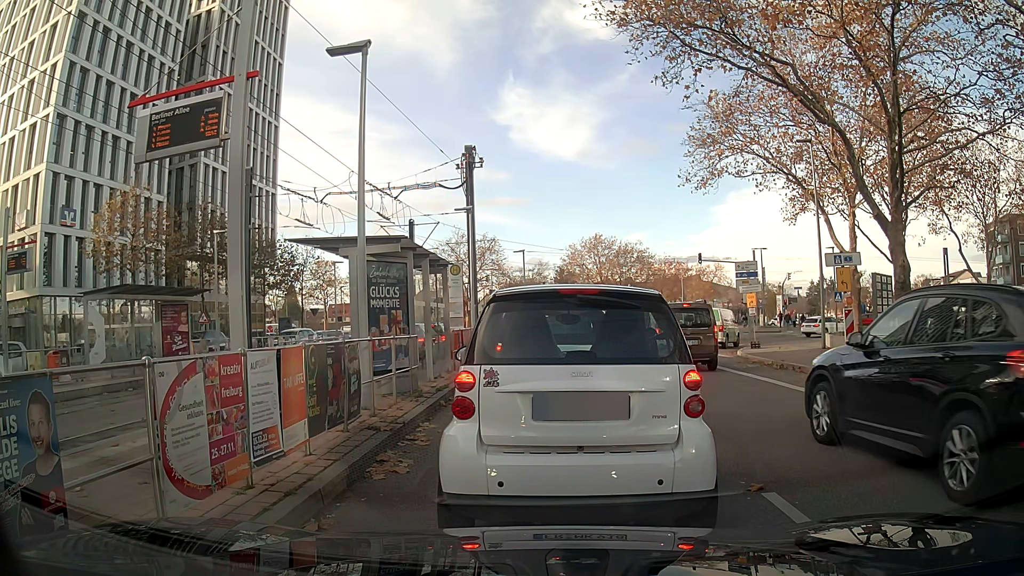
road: secondary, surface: asphalt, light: Day
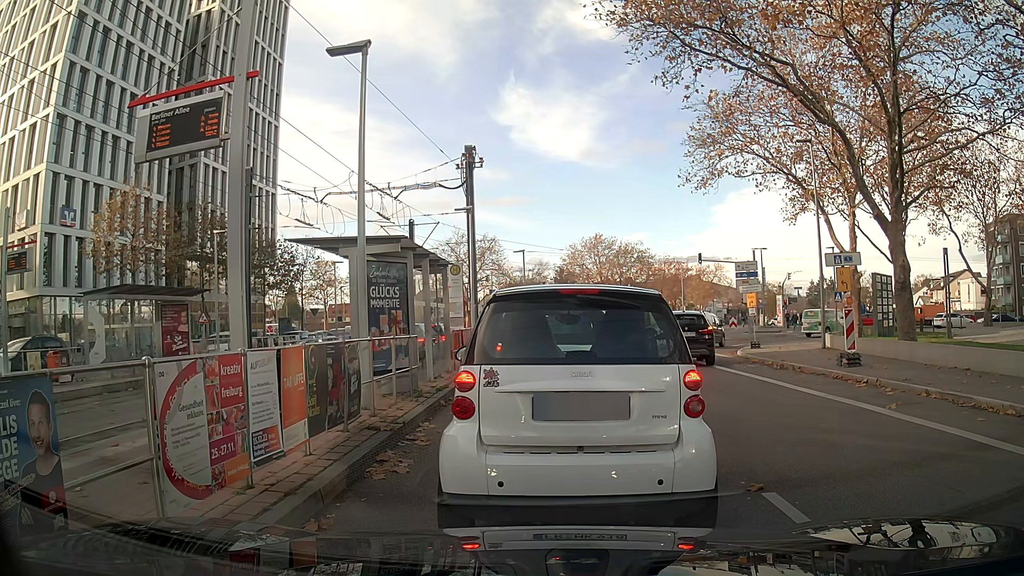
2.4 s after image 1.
(0.0, 0.0) m; 0°
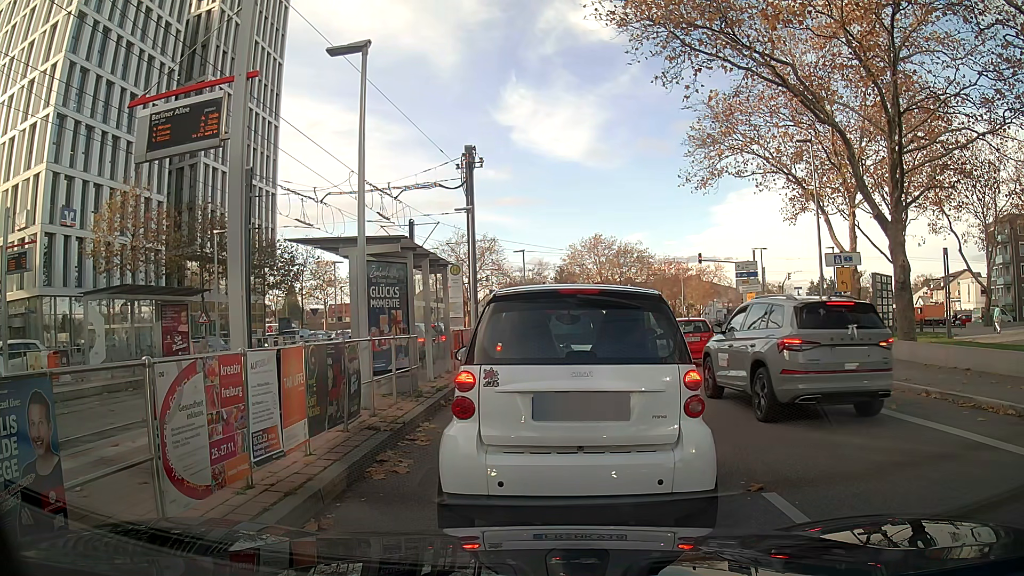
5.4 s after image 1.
(0.0, 0.0) m; 0°
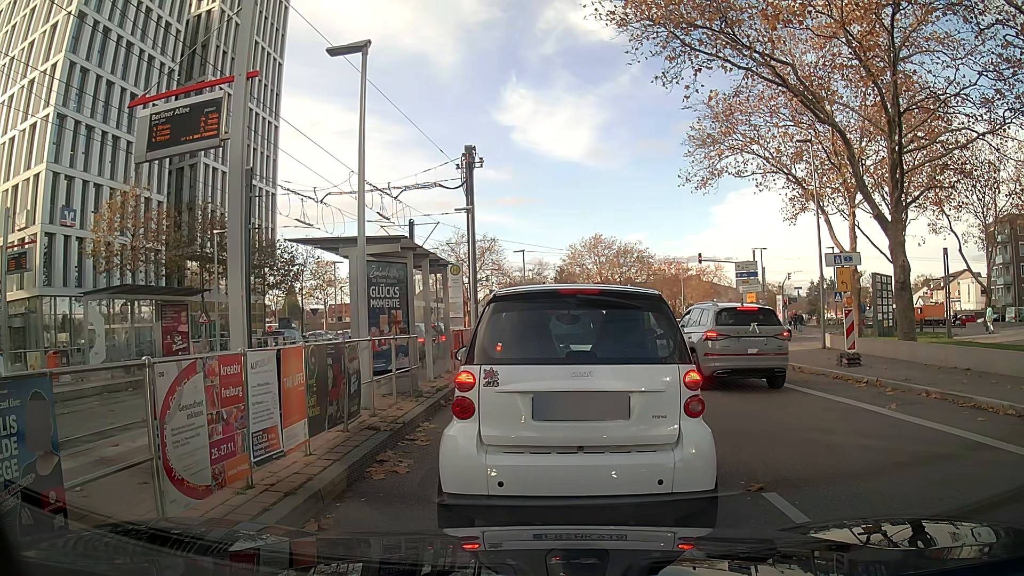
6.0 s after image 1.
(0.0, 0.0) m; 0°
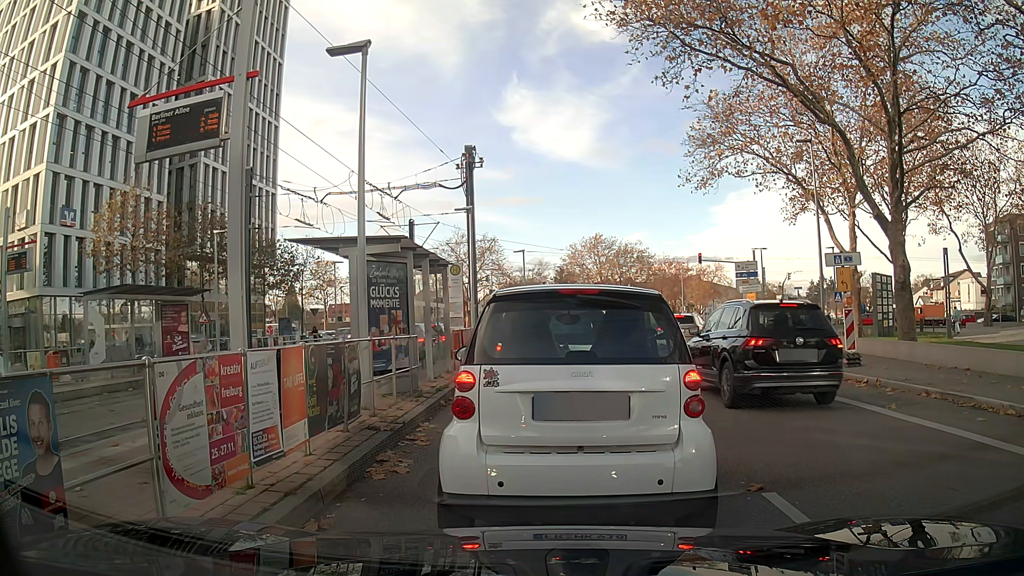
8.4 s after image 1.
(0.0, 0.0) m; 0°
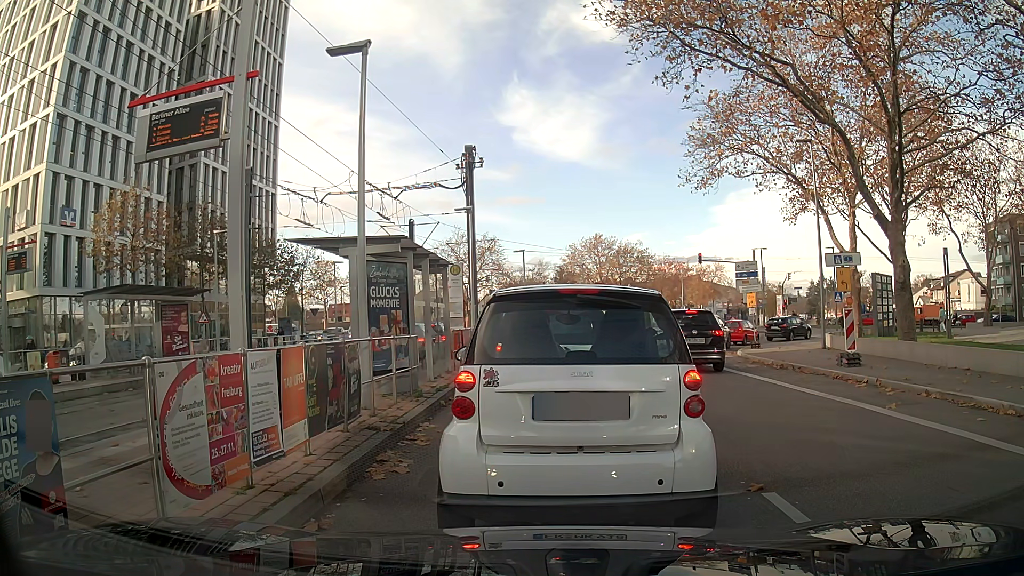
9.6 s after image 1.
(0.0, 0.0) m; 0°
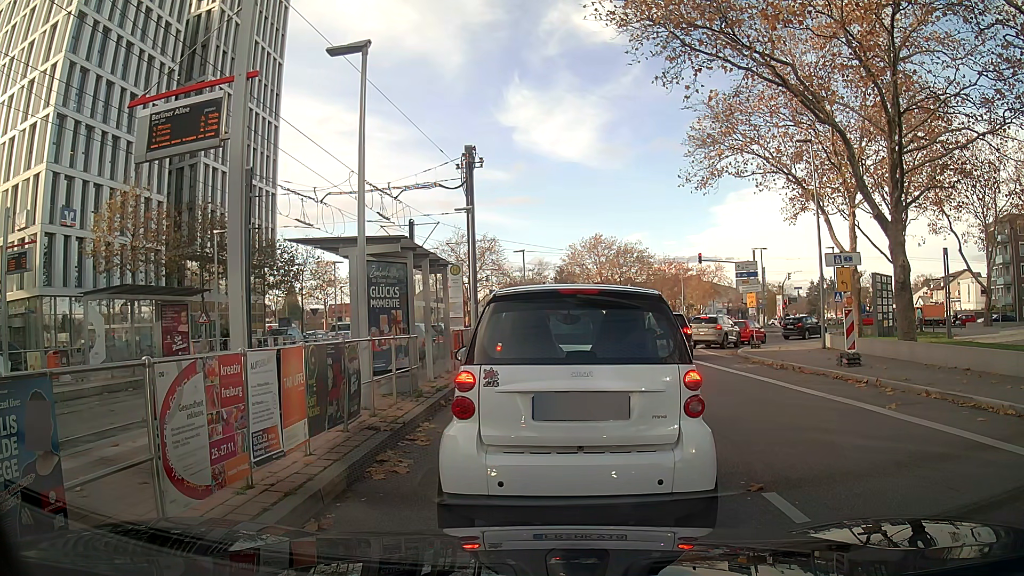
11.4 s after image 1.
(0.0, 0.0) m; 0°
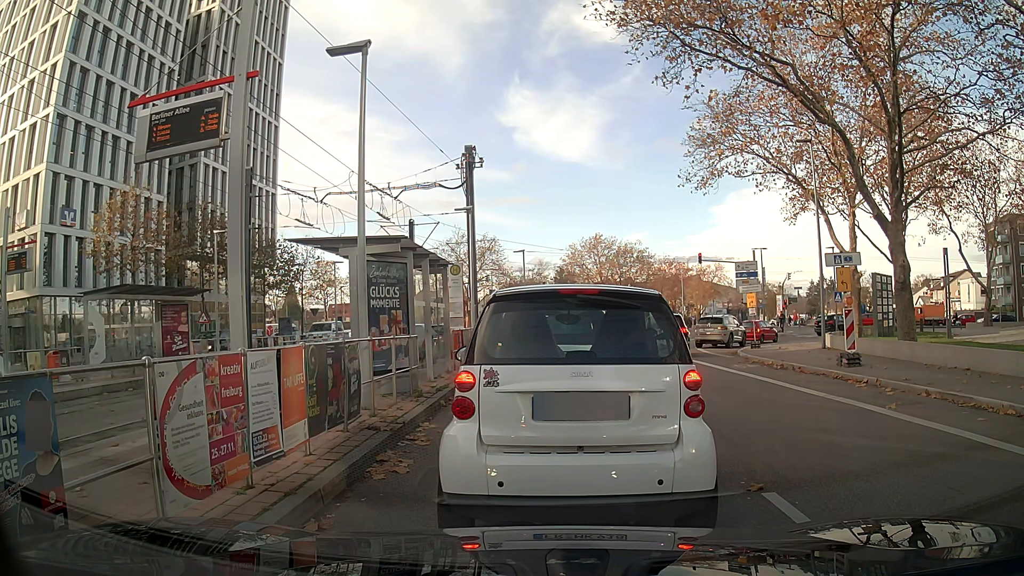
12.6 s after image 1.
(0.0, 0.0) m; 0°
(0, +10) (+1, +20) (+1, +30) (+4, +40) (+8, +49) (+12, +58) (+13, +68) (+10, +77) (+4, +85) (-4, +91) m
